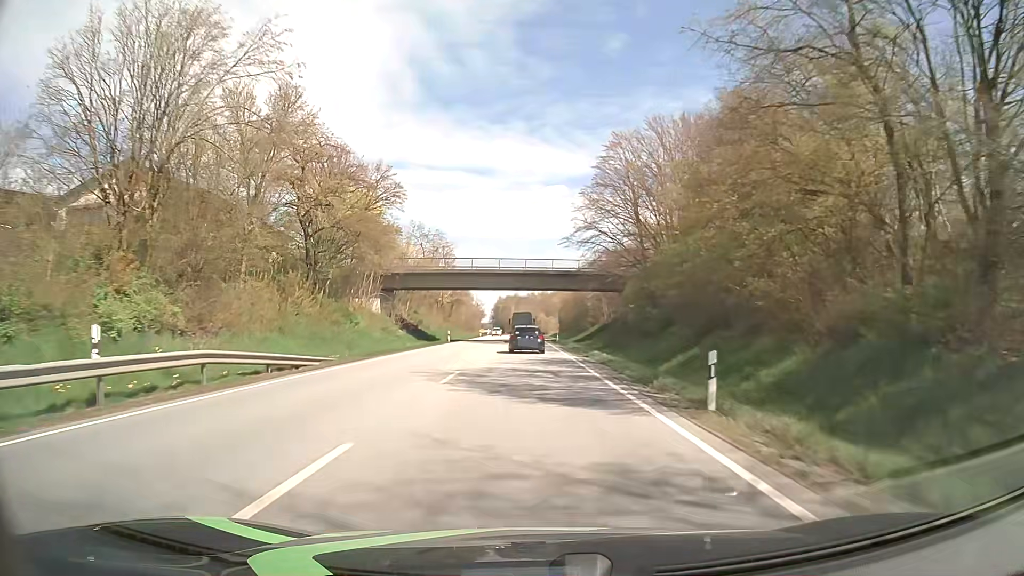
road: primary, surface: asphalt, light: Day
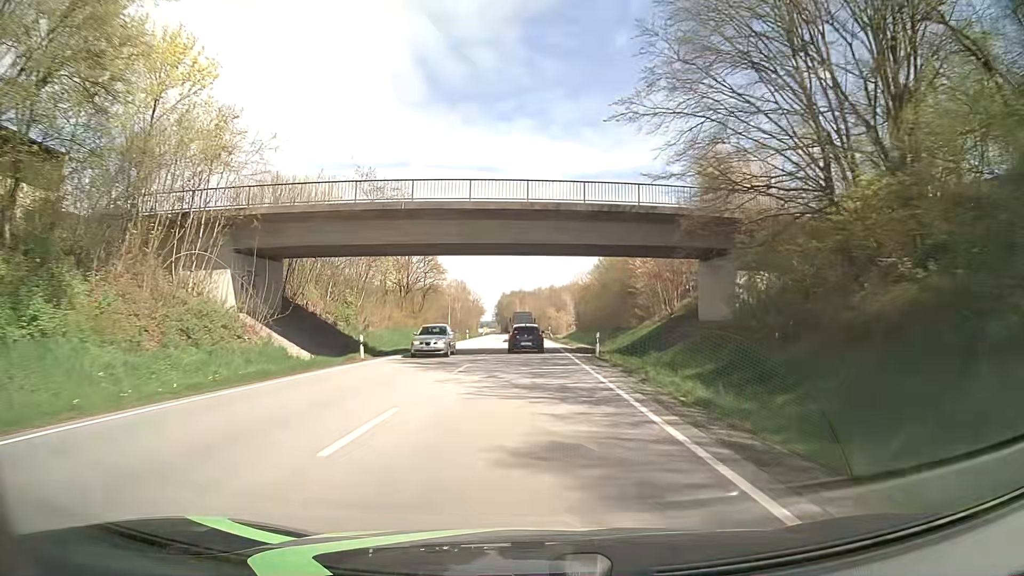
(-0.2, +33.2) m; -1°
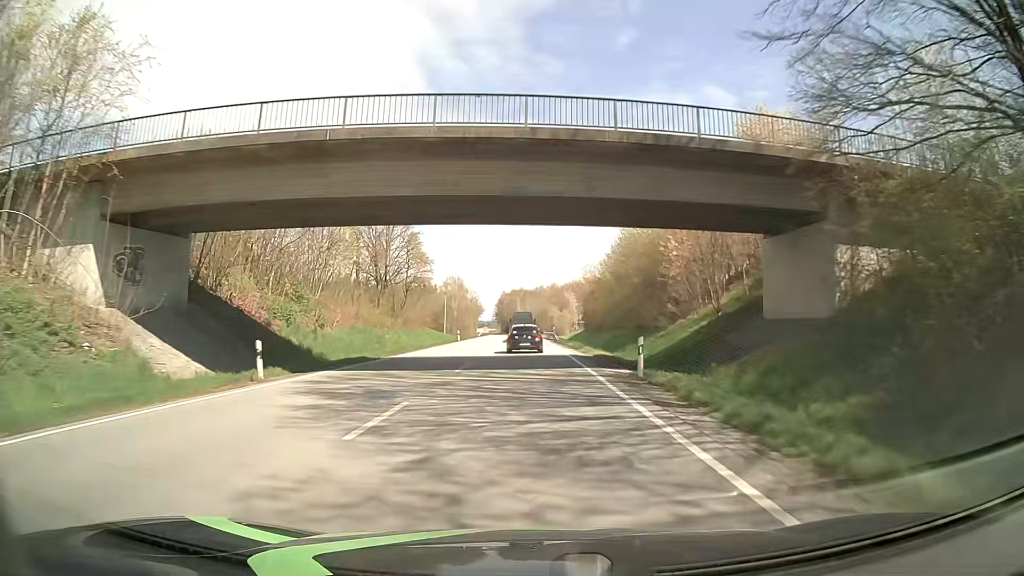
(0.0, +11.1) m; 0°
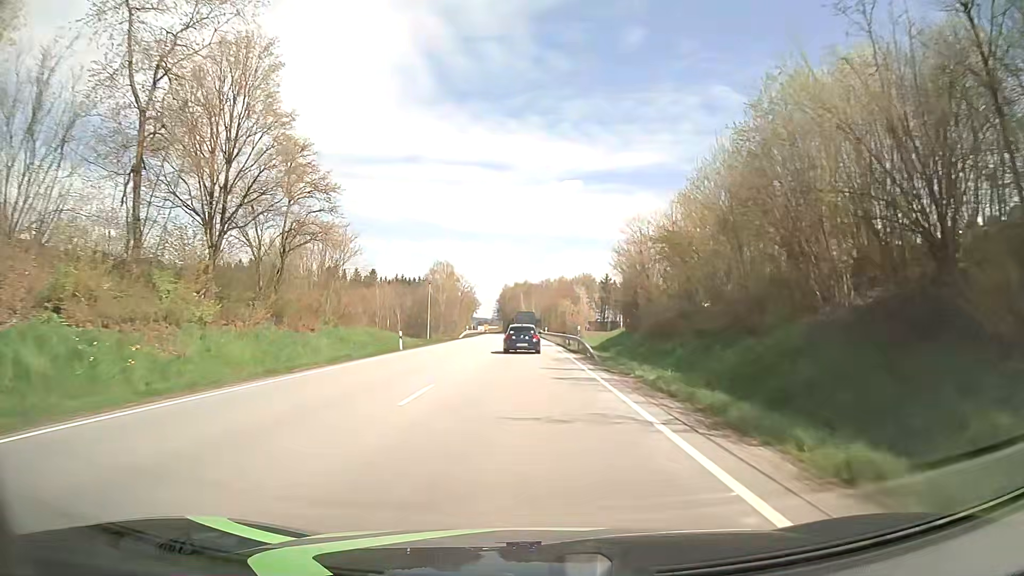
(+0.4, +33.0) m; +1°
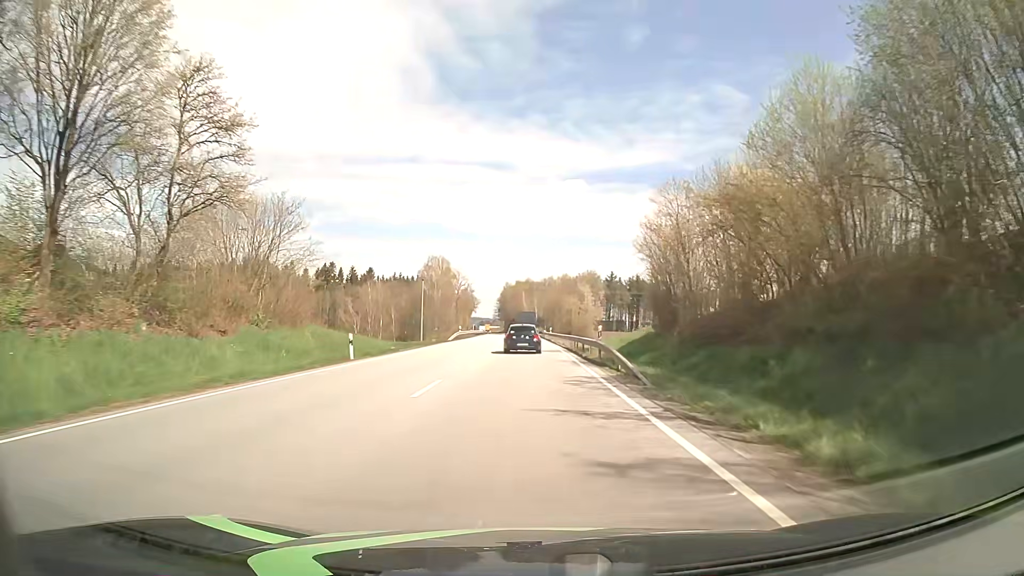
(-0.1, +10.9) m; -1°
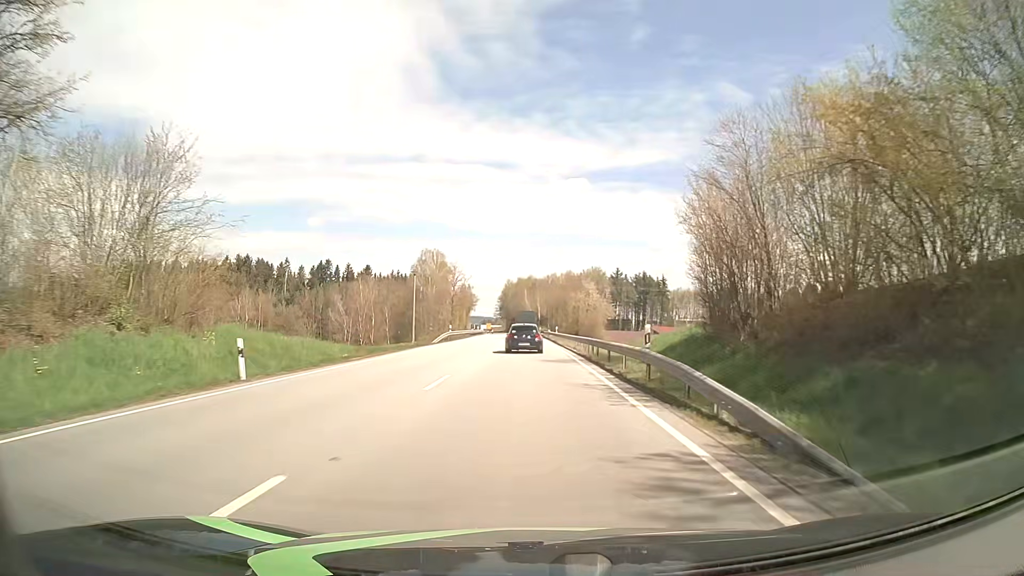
(0.0, +10.8) m; 0°
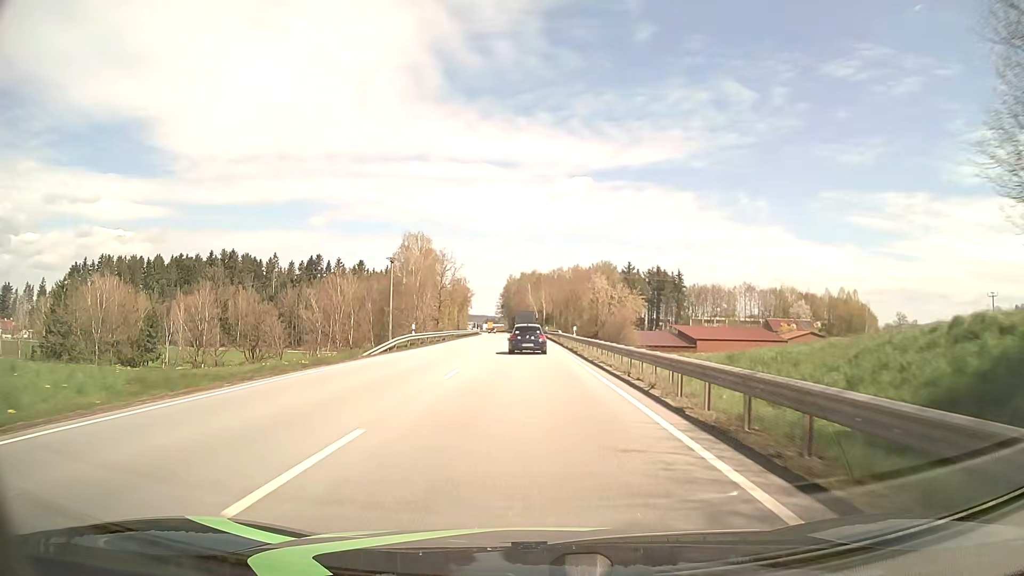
(0.0, +21.5) m; 0°
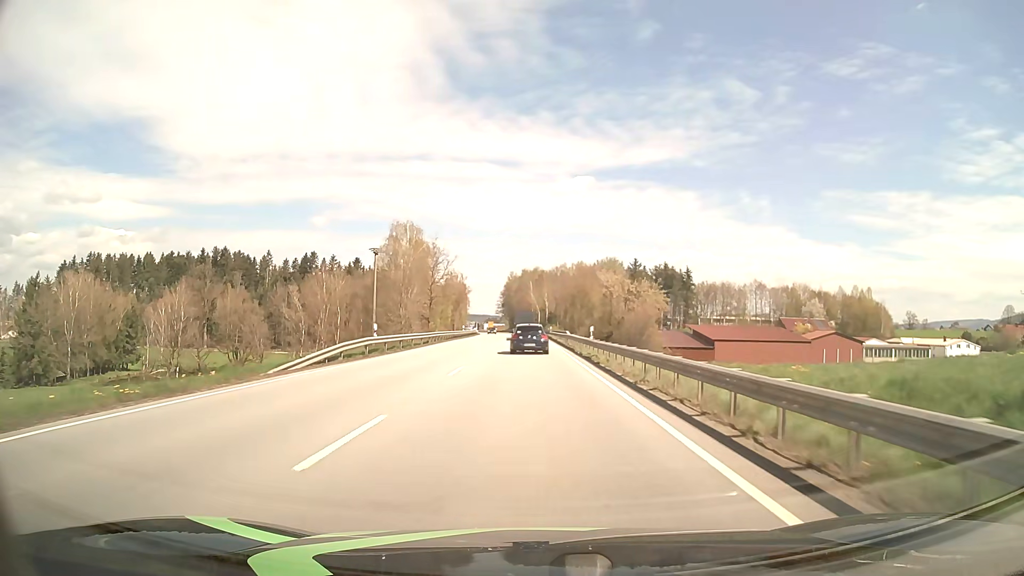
(0.0, +10.6) m; 0°
